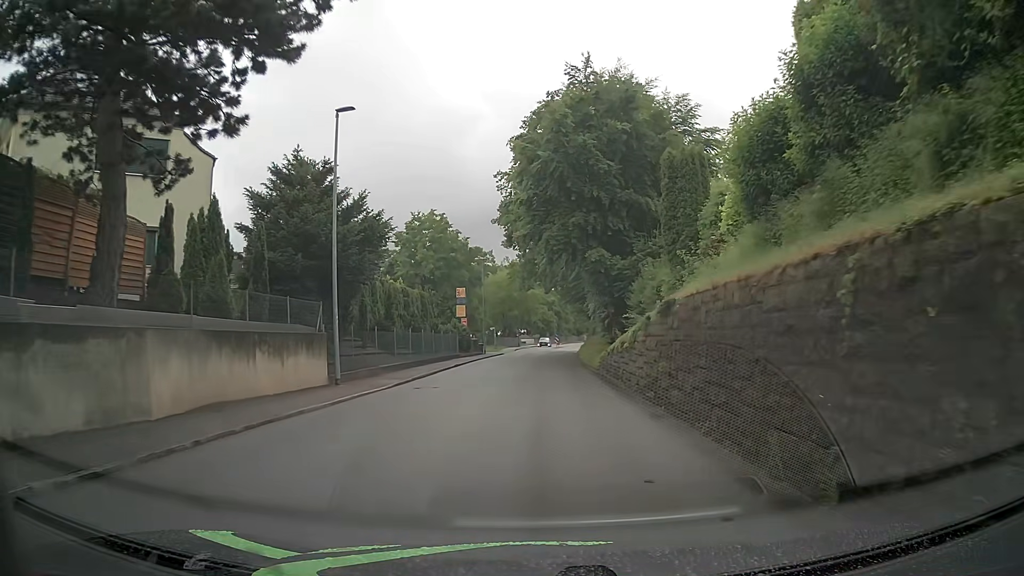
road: tertiary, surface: asphalt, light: Day
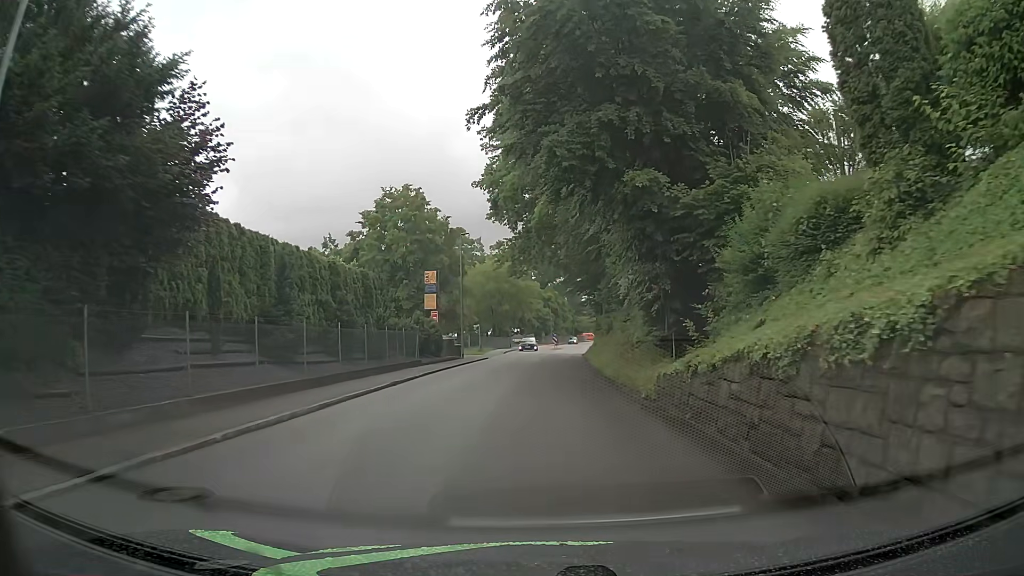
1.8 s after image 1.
(0.0, +13.9) m; 0°
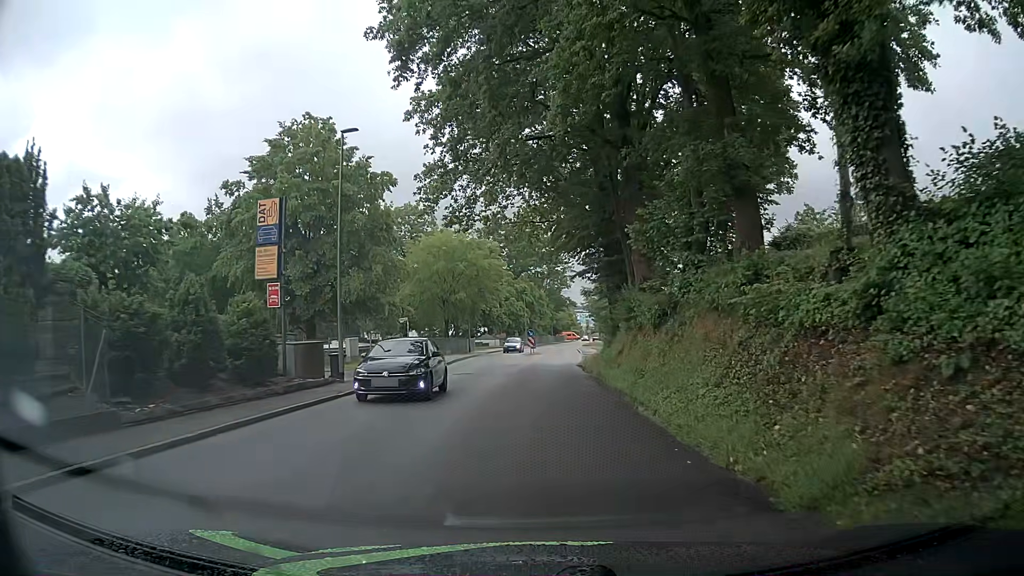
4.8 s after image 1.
(+0.3, +23.2) m; +2°
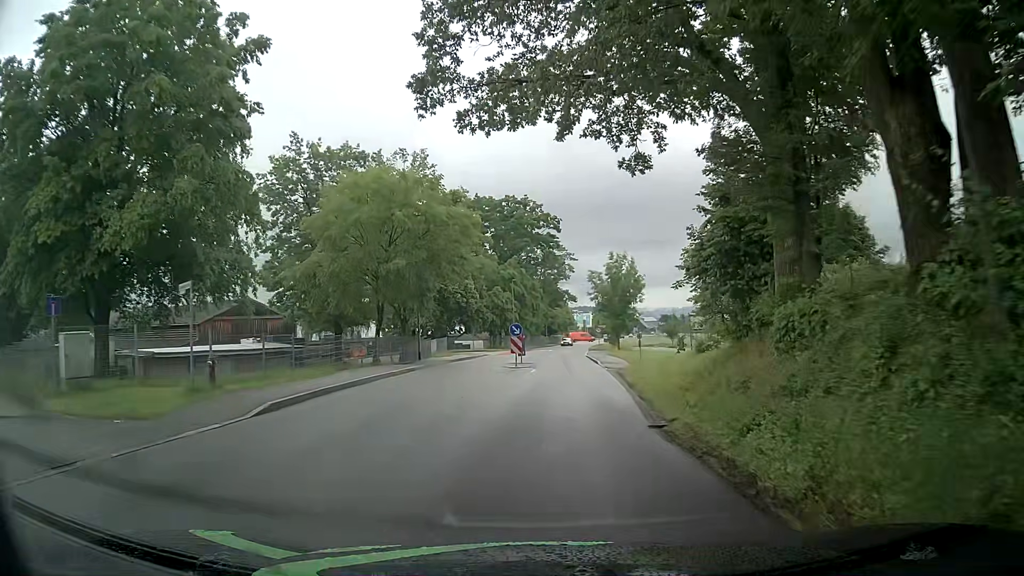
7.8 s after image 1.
(-0.1, +23.2) m; +1°
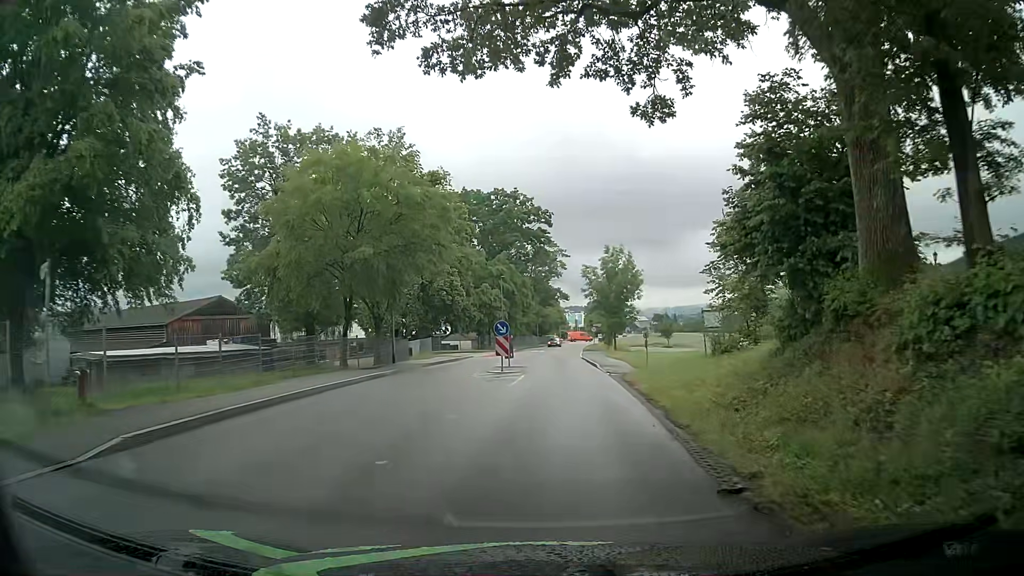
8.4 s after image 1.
(0.0, +4.6) m; 0°
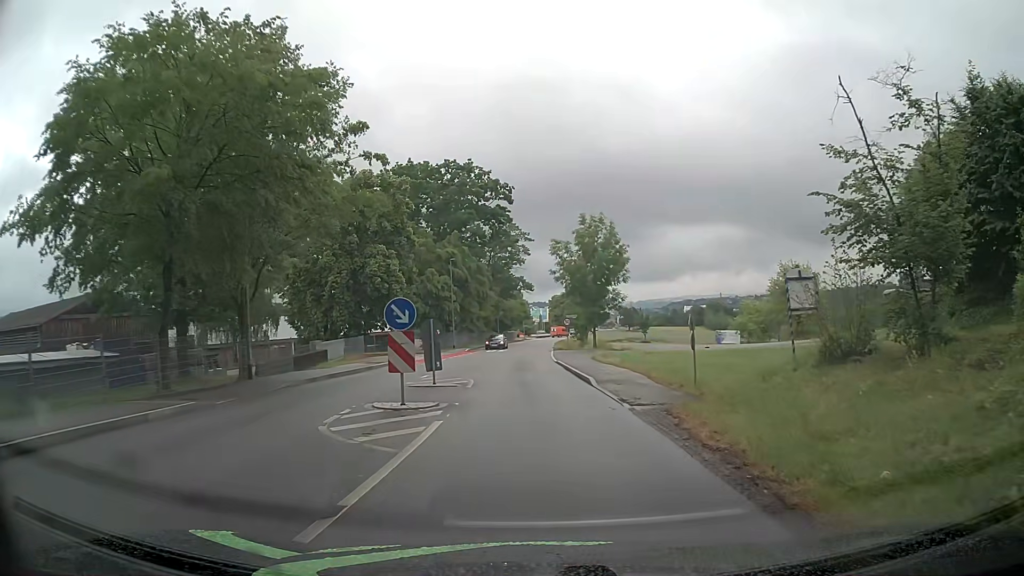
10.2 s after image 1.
(+0.3, +13.9) m; +2°
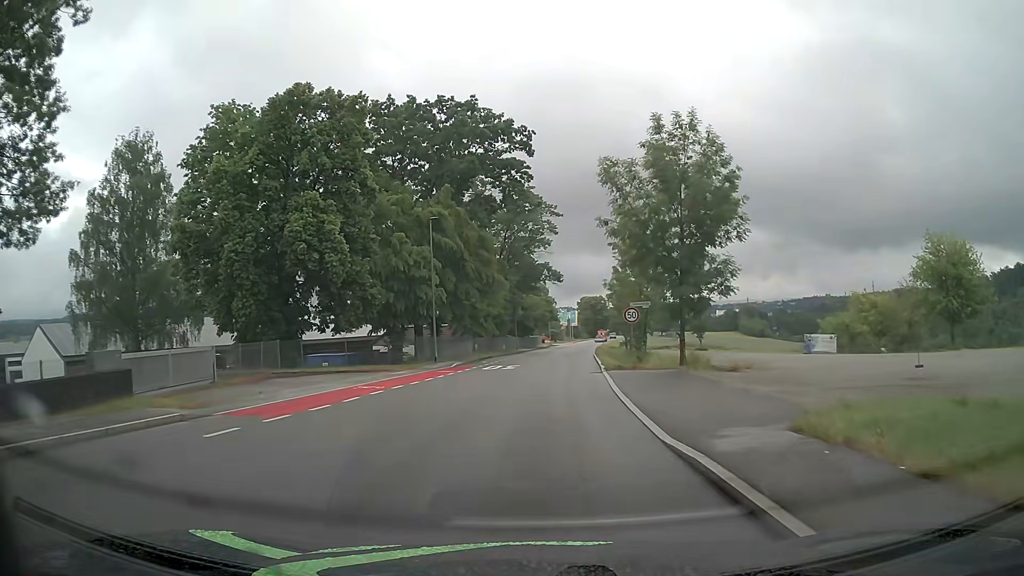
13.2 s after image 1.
(0.0, +23.3) m; -1°
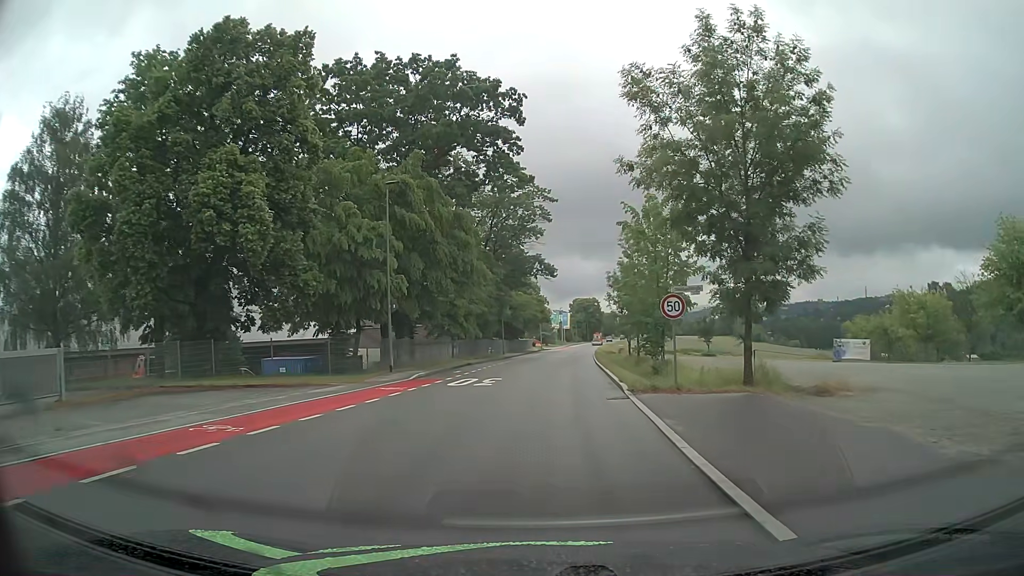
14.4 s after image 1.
(+0.1, +9.2) m; +1°
(0, +10) (+1, +20) (+1, +30) (+2, +40) (+2, +50) (+3, +60) (+4, +70) (+5, +80) (+6, +90) (+7, +100) m
